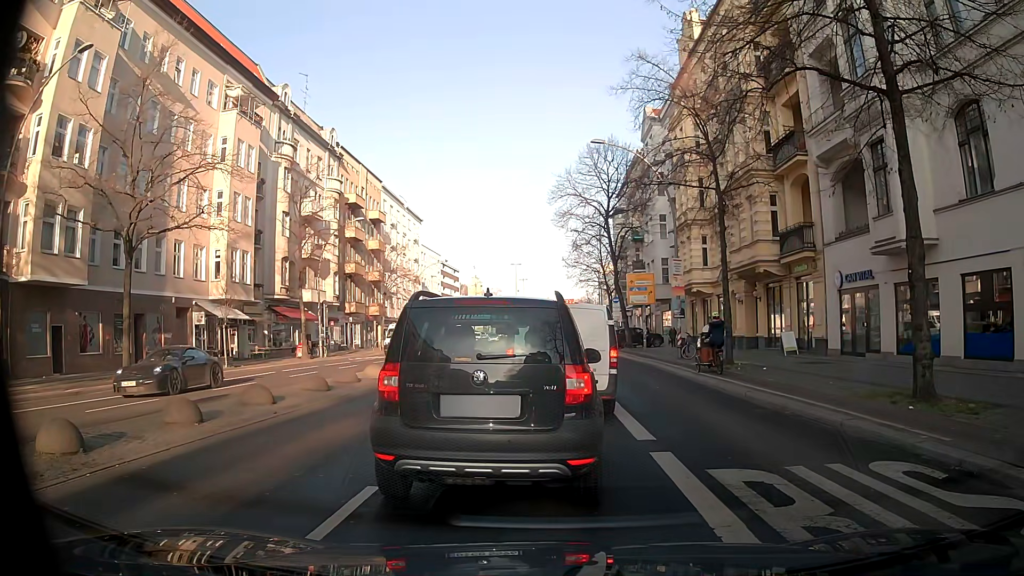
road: secondary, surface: asphalt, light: Day
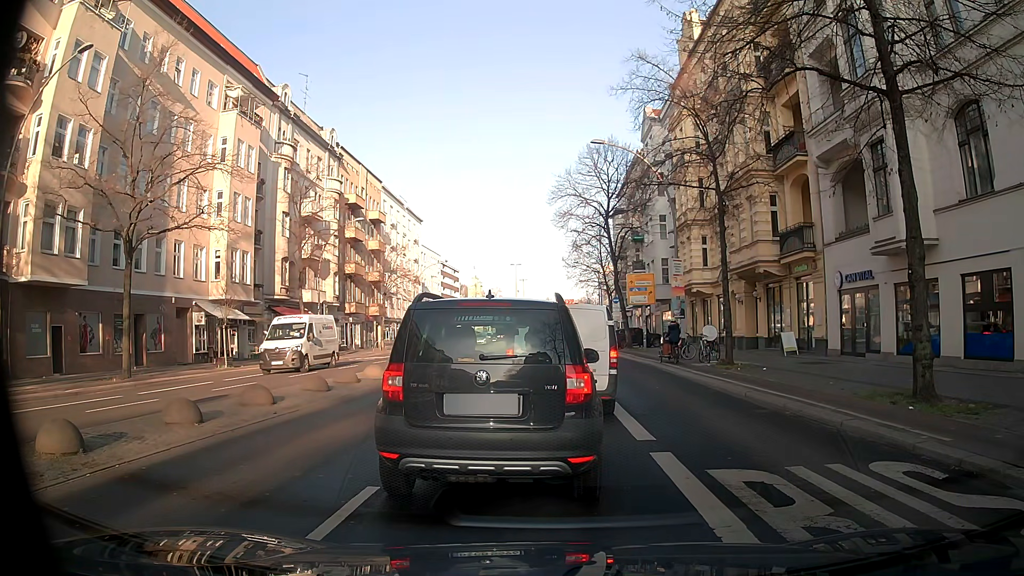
(0.0, +0.1) m; 0°
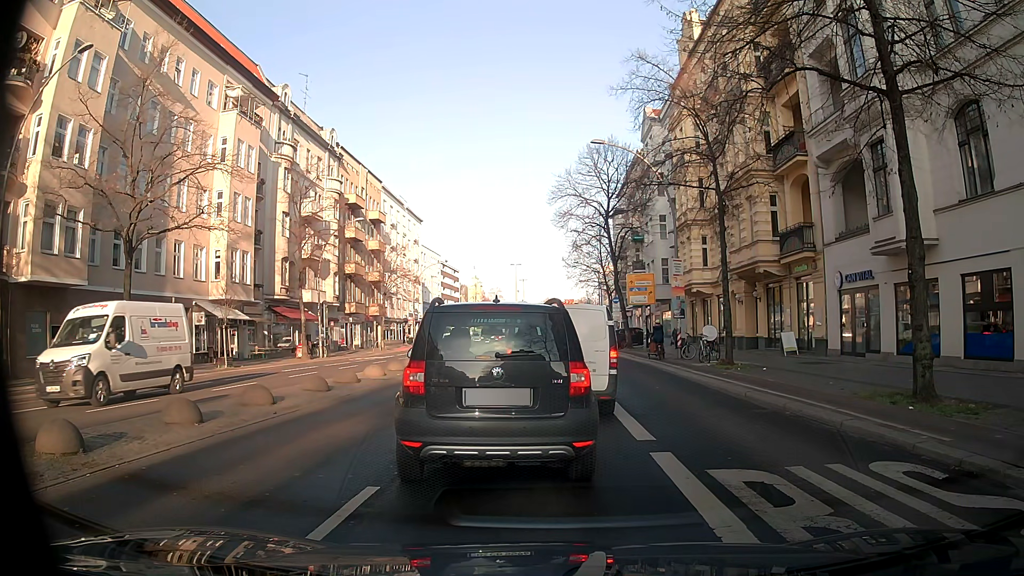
(0.0, 0.0) m; 0°
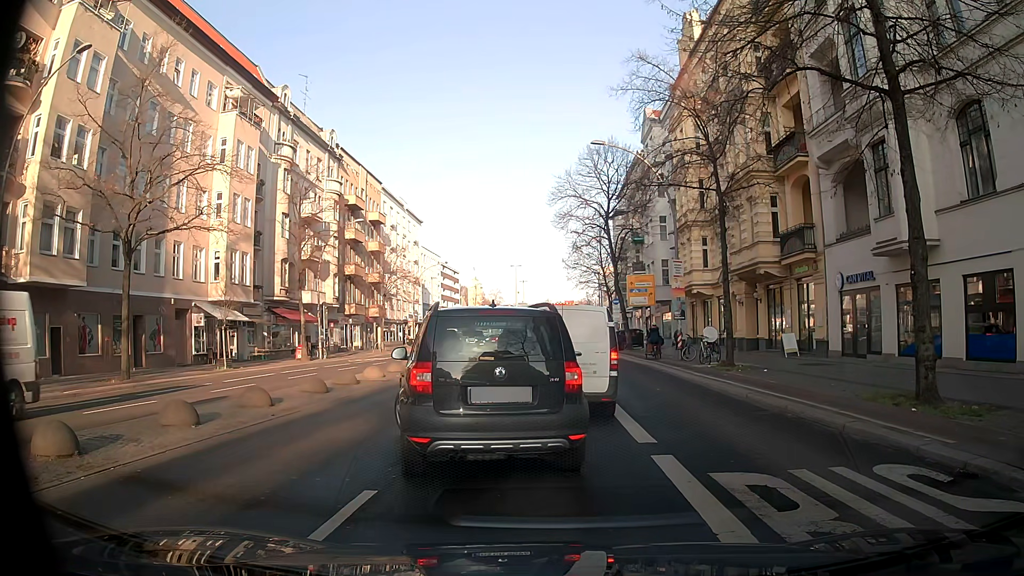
(0.0, +0.1) m; 0°
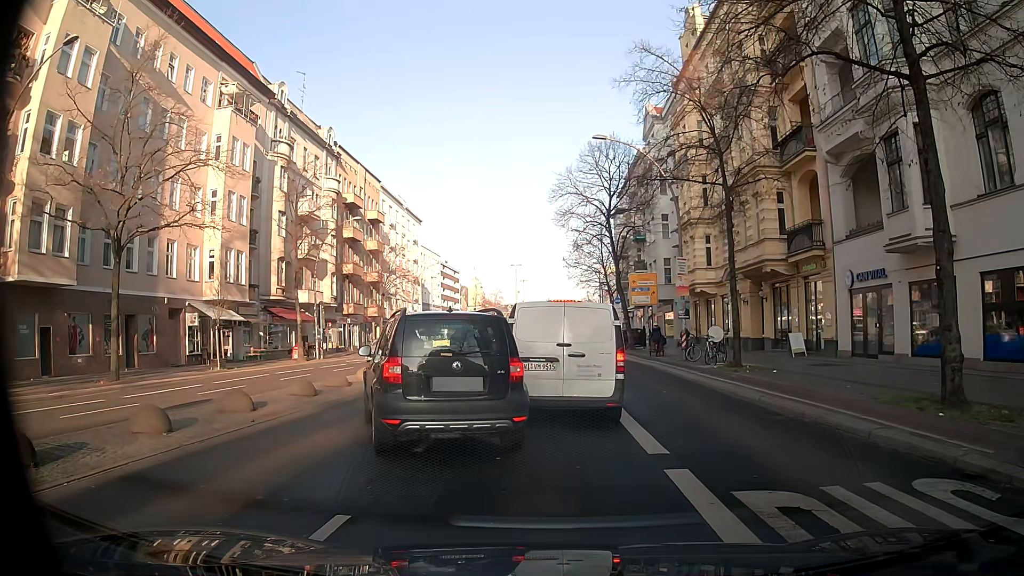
(0.0, +0.9) m; 0°
